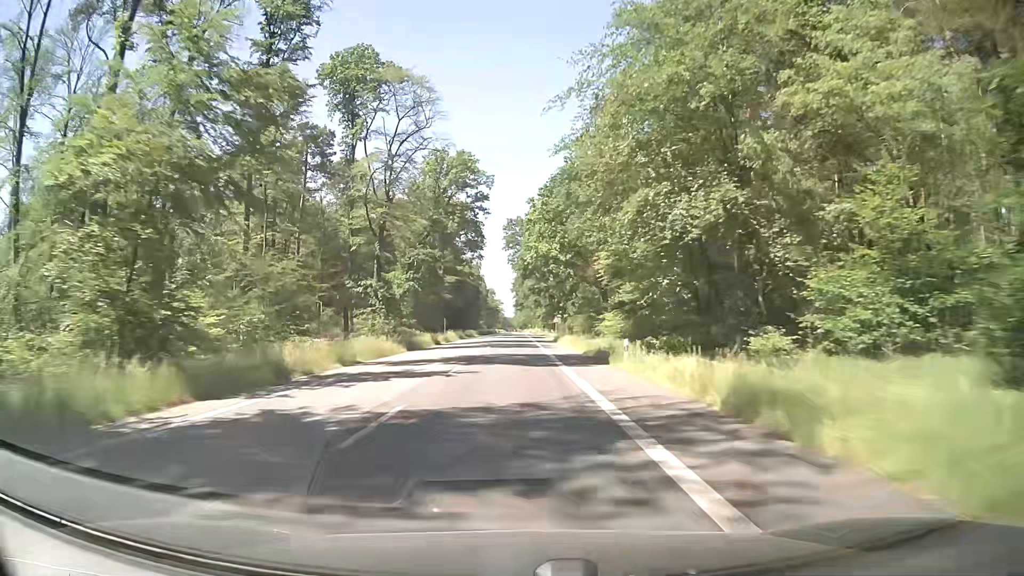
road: secondary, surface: asphalt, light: Day
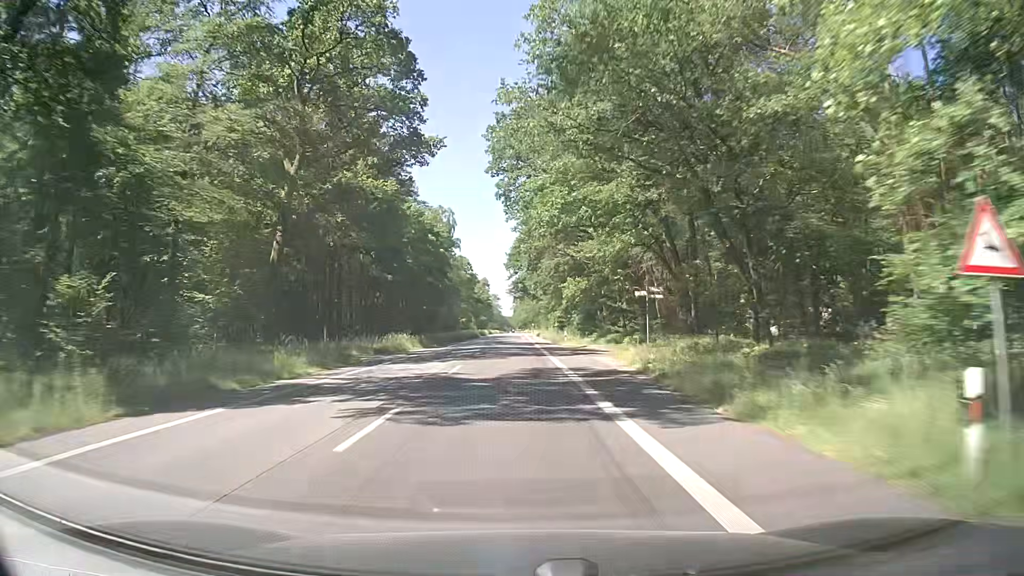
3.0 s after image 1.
(-0.2, +71.1) m; -1°
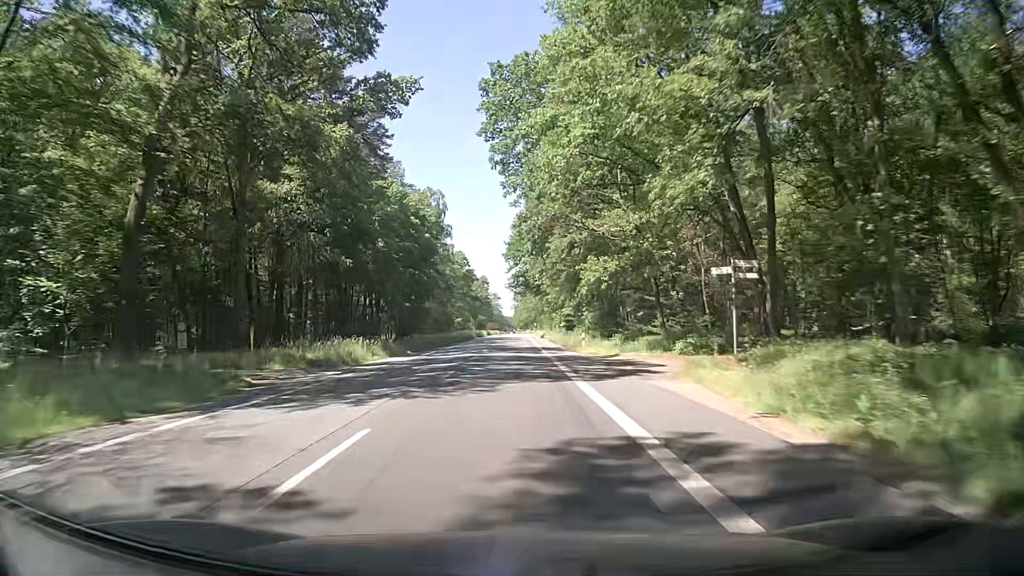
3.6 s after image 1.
(+0.2, +14.2) m; +1°
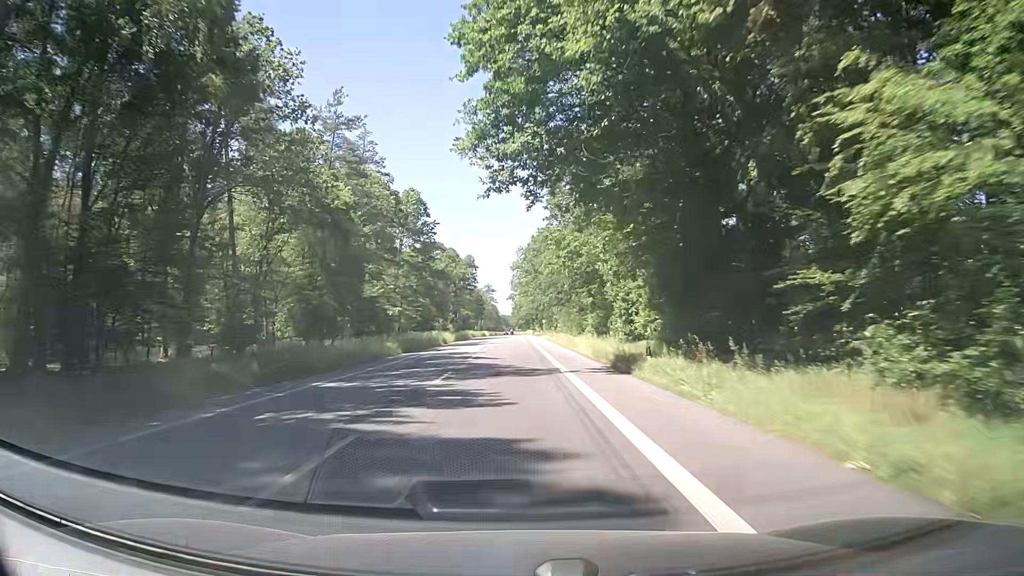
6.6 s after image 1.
(+0.2, +71.2) m; 0°
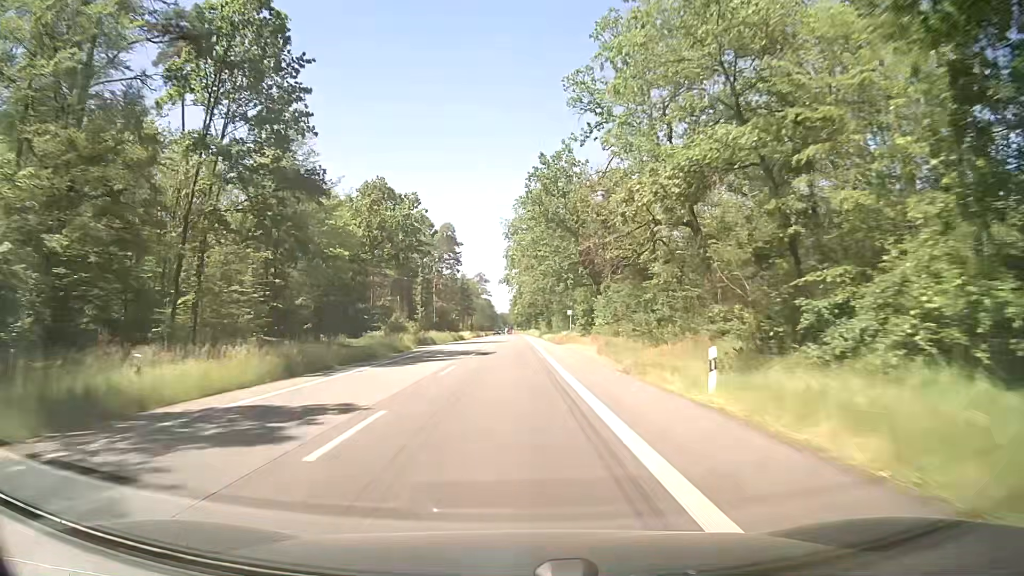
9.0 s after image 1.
(-0.3, +56.9) m; 0°
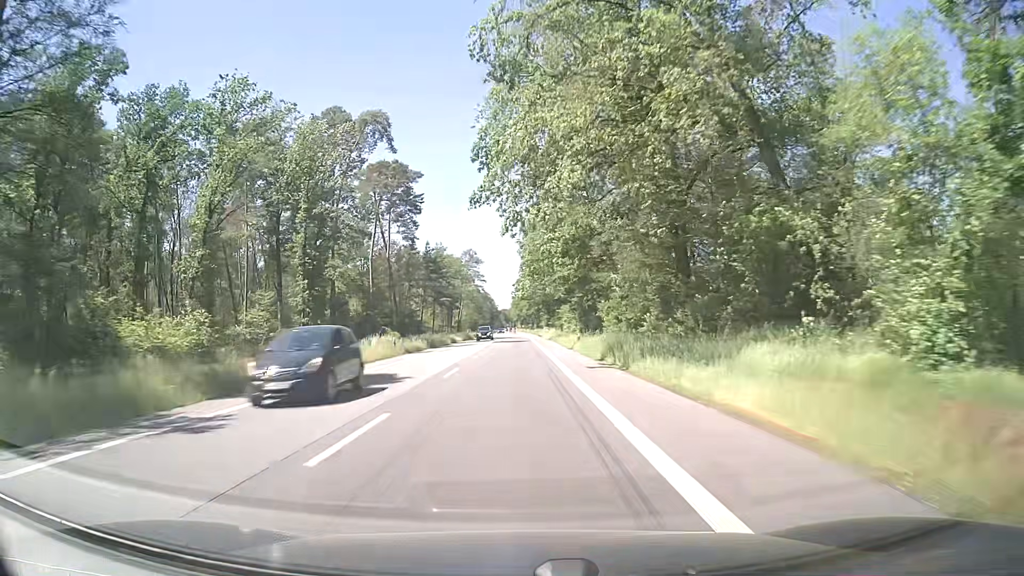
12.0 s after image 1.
(-0.3, +71.2) m; 0°
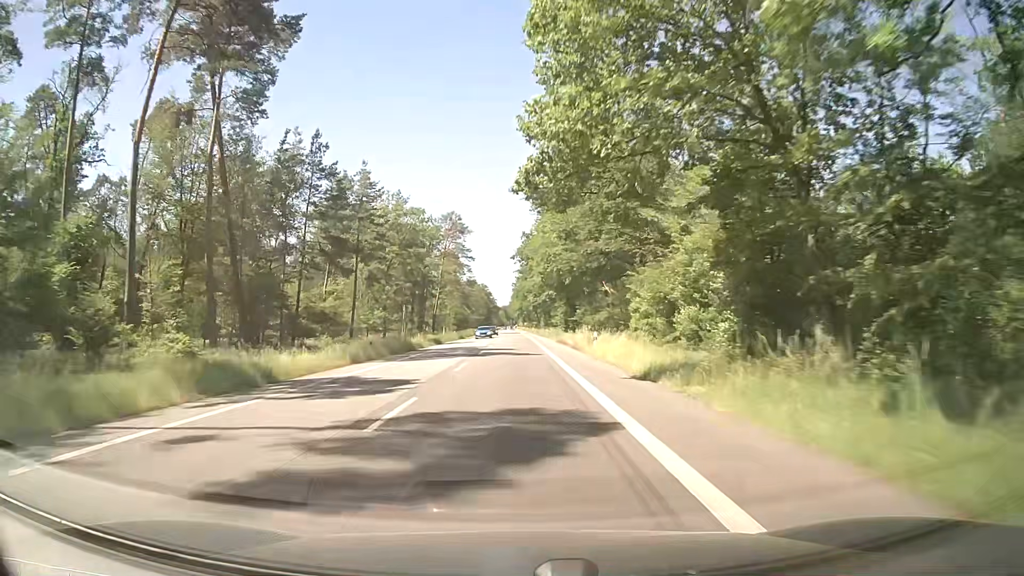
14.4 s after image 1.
(+0.1, +57.0) m; 0°
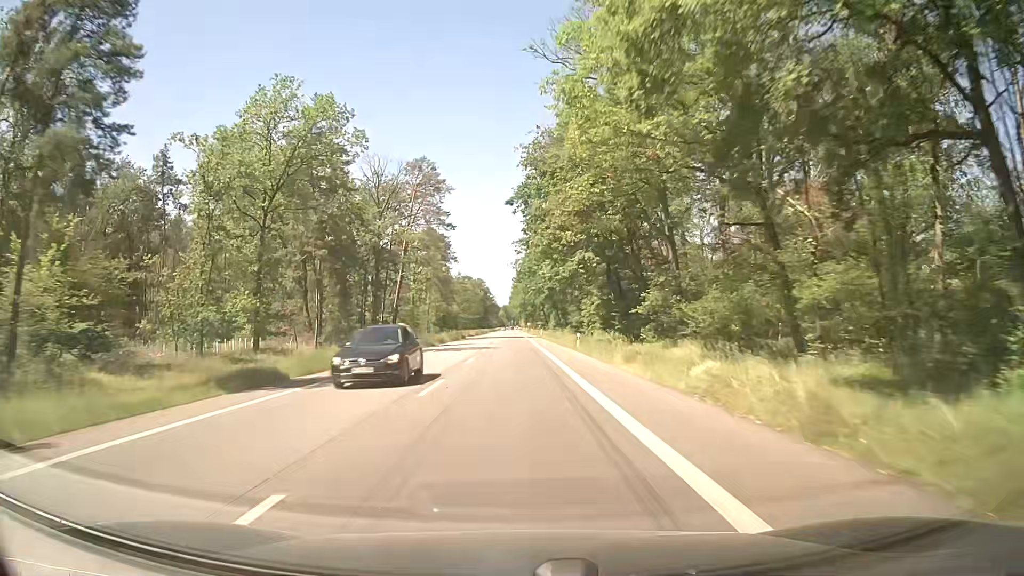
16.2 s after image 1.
(0.0, +42.7) m; 0°
(0, +10) (0, +20) (0, +30) (0, +40) (0, +50) (0, +60) (0, +70) (0, +80) (-1, +90) (-1, +100) m
